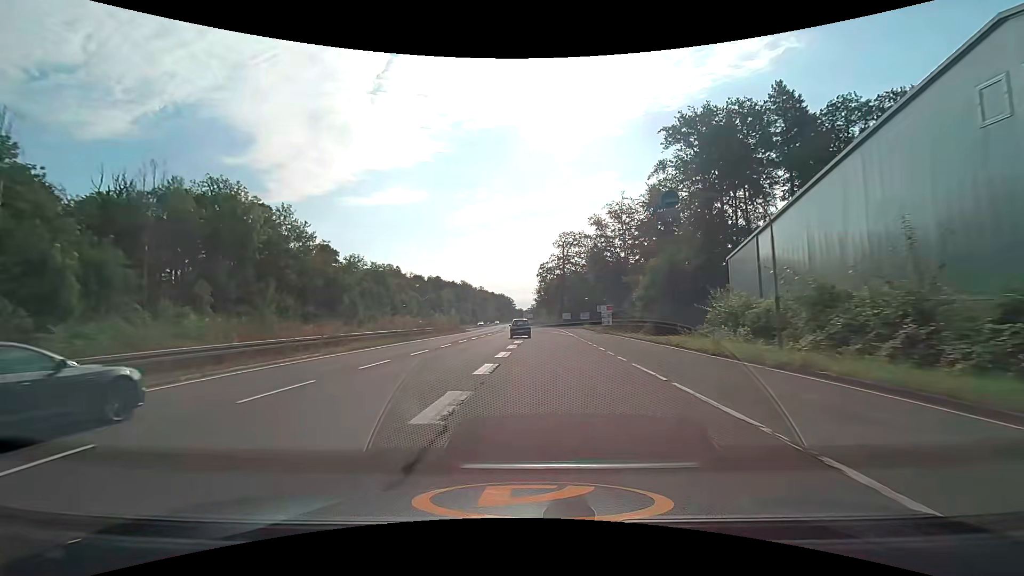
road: trunk_link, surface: asphalt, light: Day
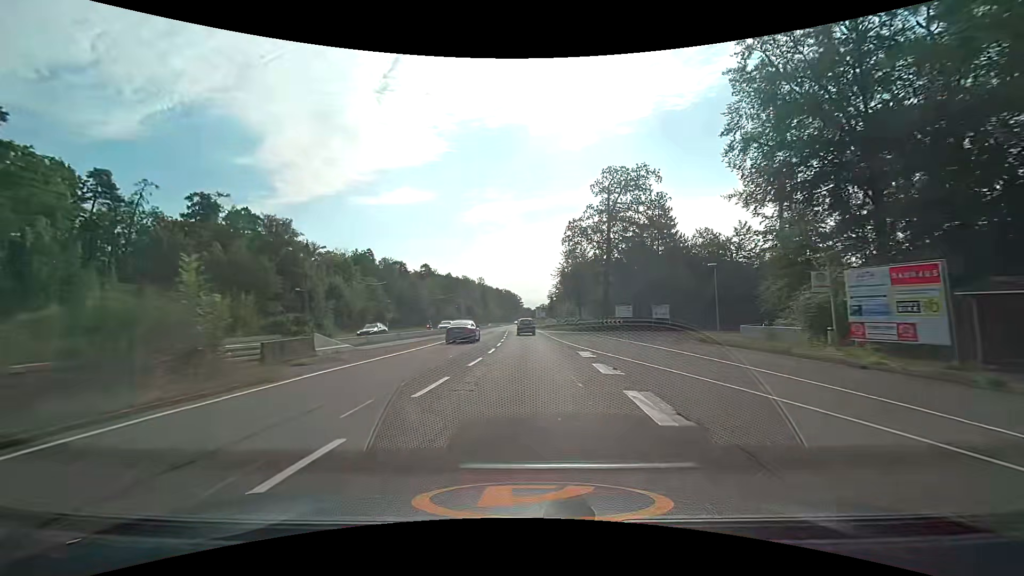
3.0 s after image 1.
(-1.8, +54.0) m; -1°
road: trunk
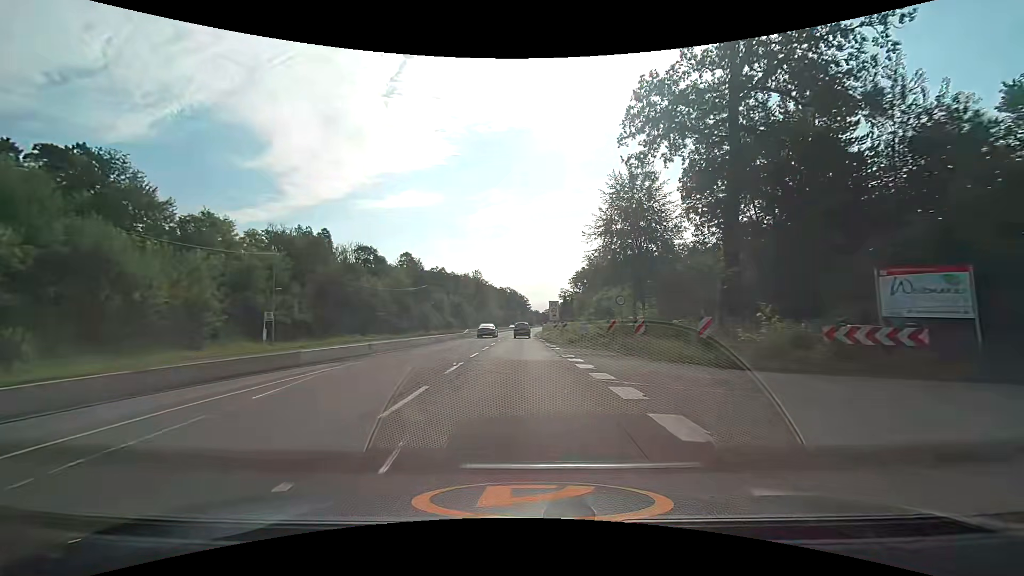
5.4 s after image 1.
(+0.1, +43.5) m; -1°
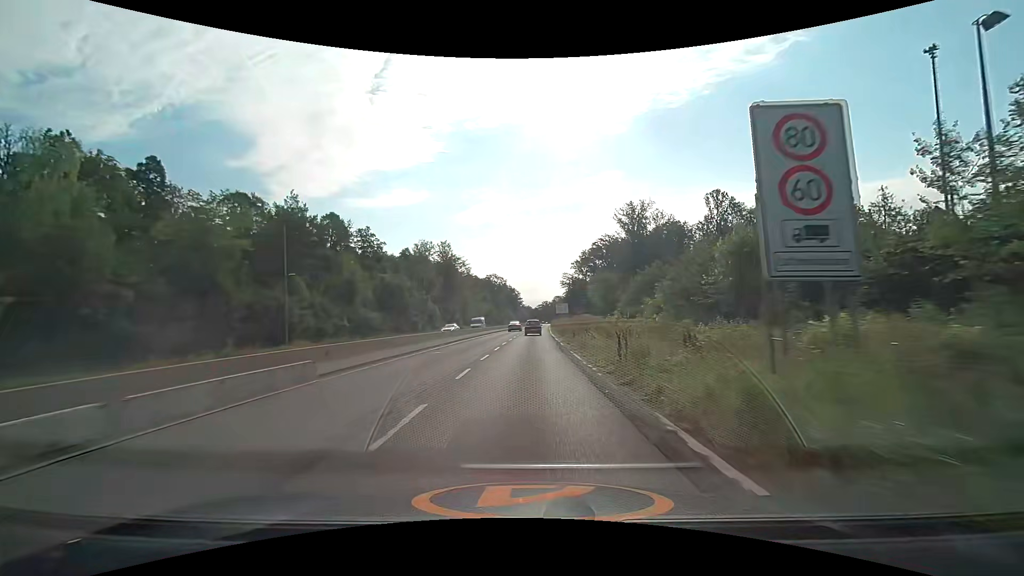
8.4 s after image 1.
(-0.7, +57.8) m; +1°
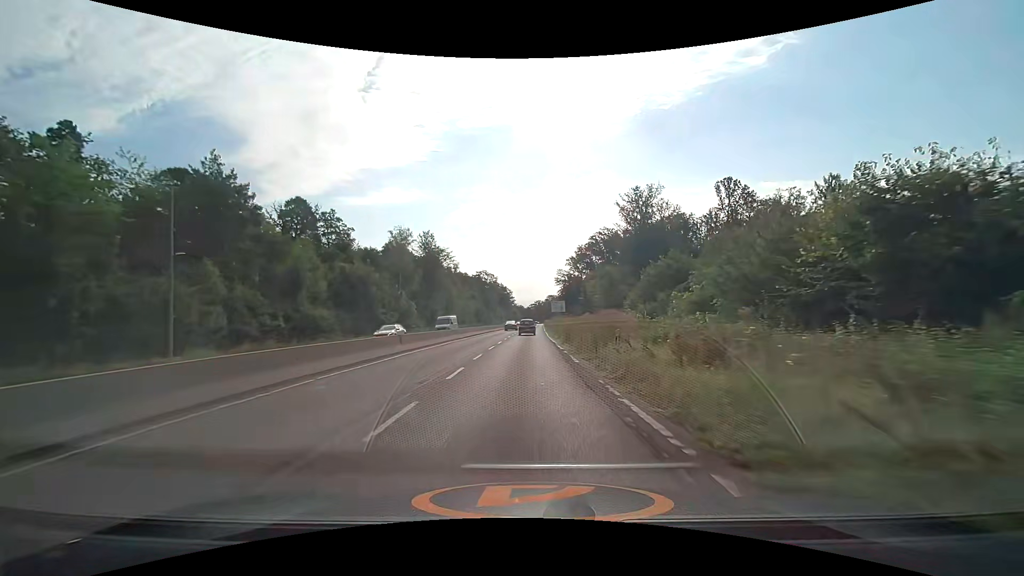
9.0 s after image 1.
(+0.1, +12.0) m; +1°
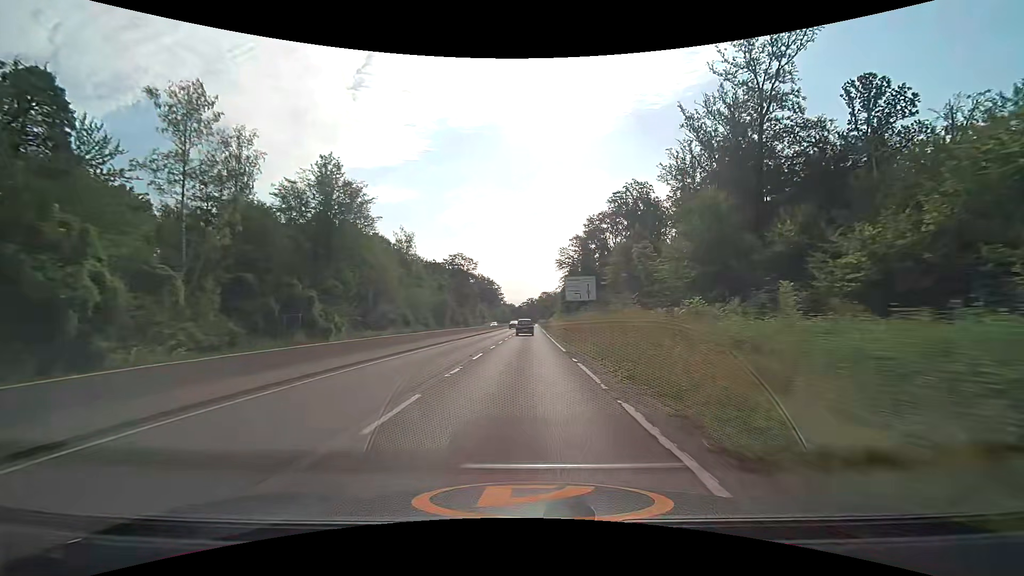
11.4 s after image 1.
(+0.5, +48.8) m; +1°
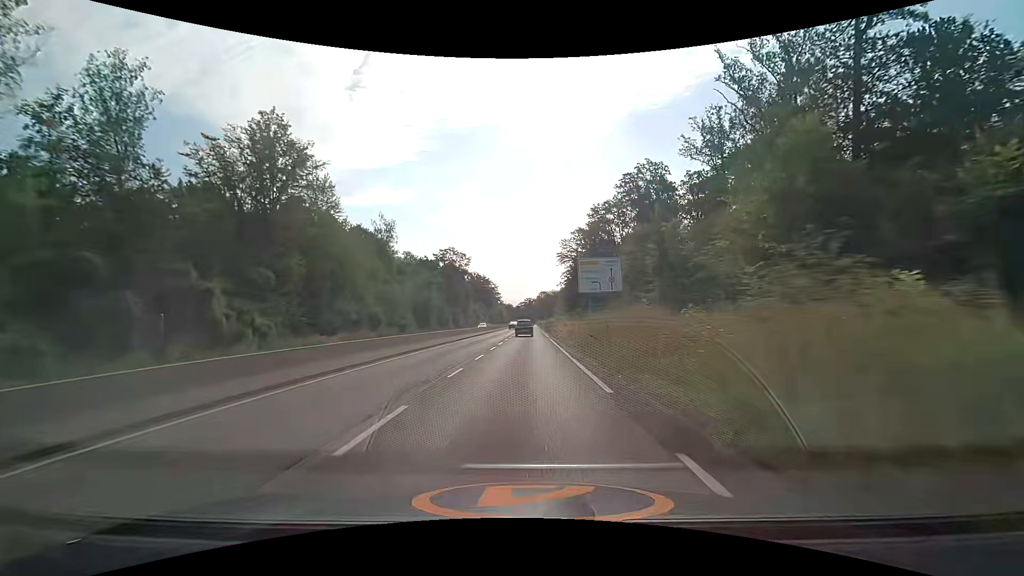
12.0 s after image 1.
(0.0, +12.3) m; 0°
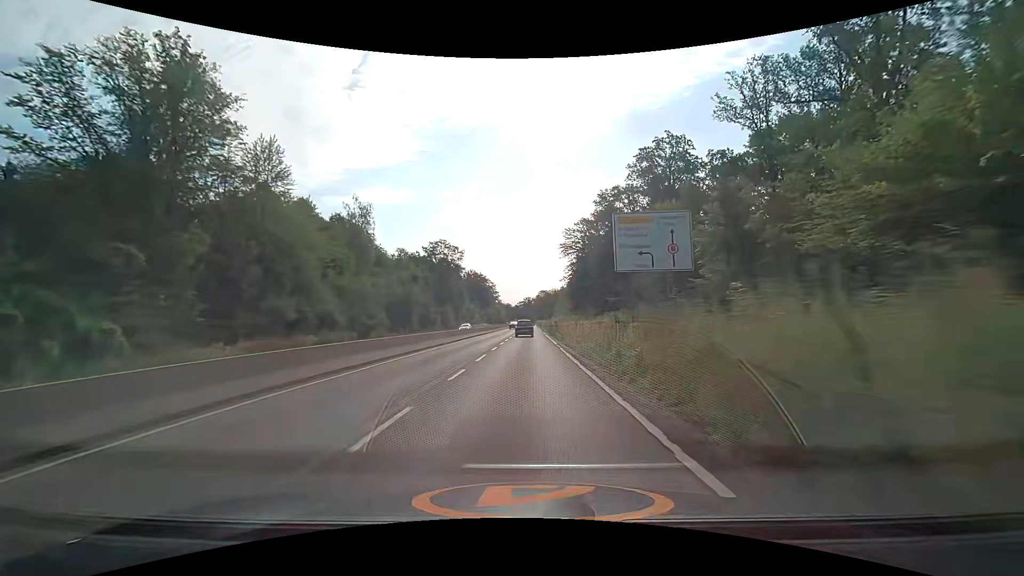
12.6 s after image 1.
(0.0, +12.3) m; 0°
